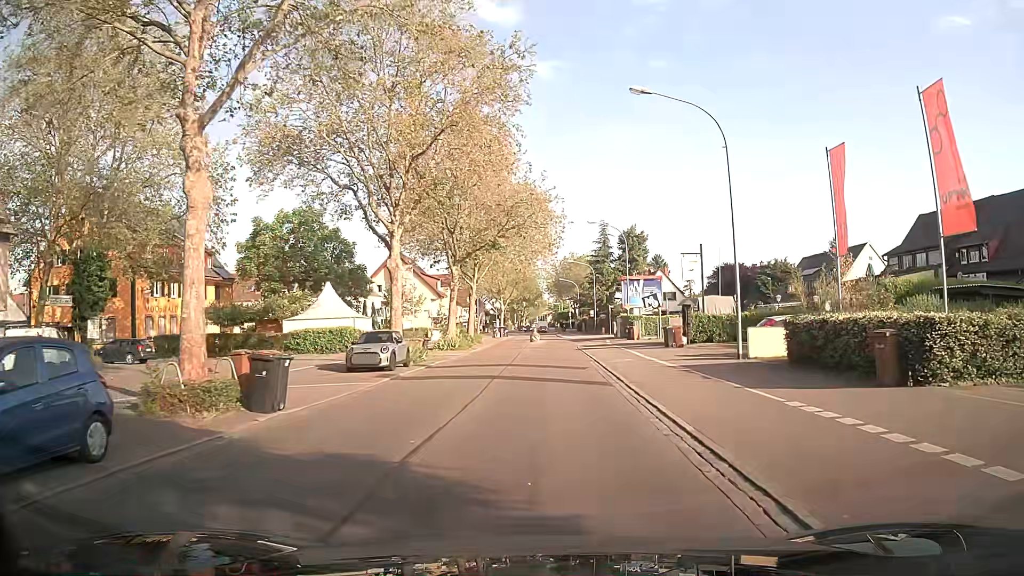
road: secondary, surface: asphalt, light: Day
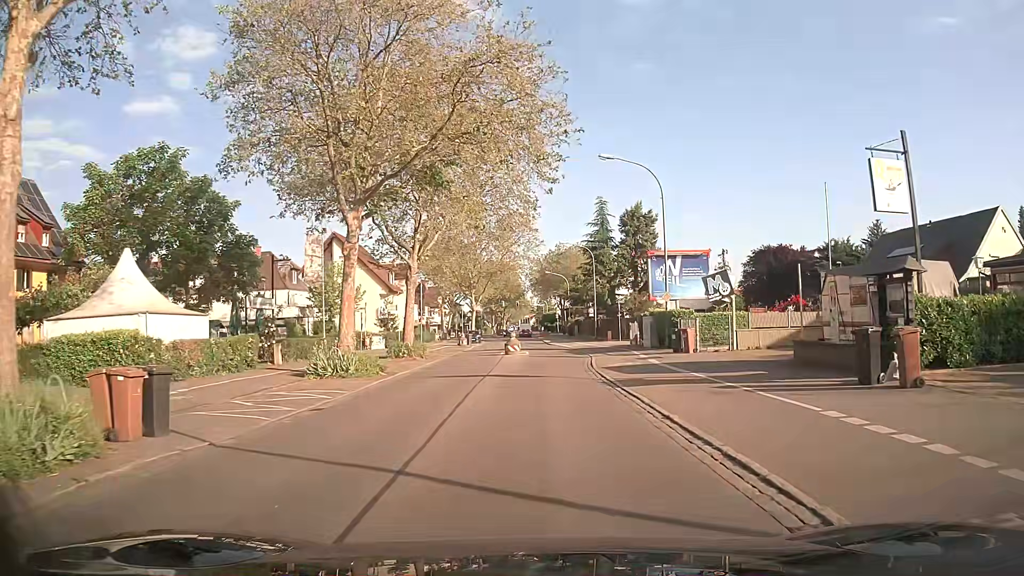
(-0.1, +22.7) m; +1°
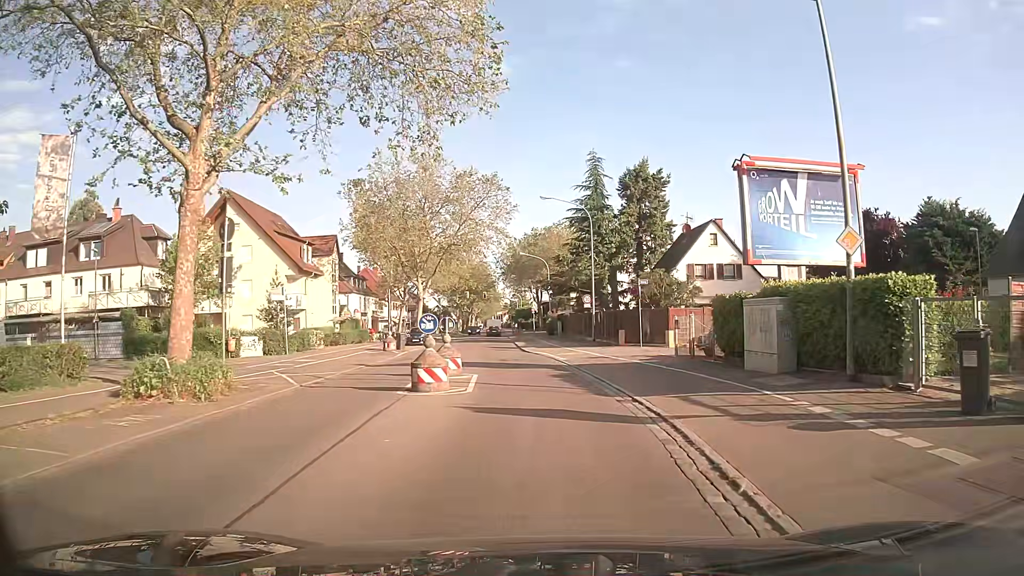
(+0.2, +22.4) m; +1°
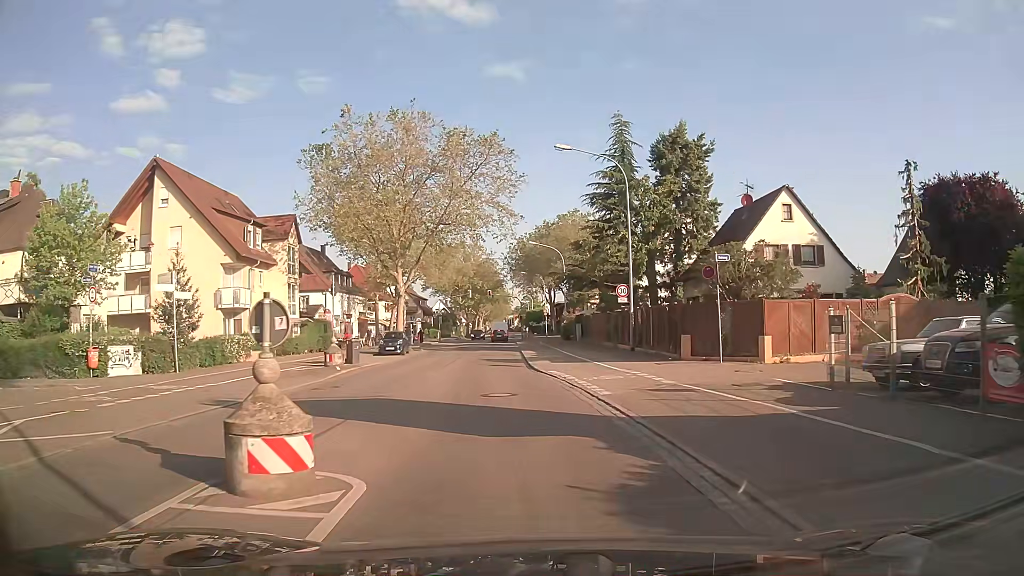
(+0.1, +13.3) m; 0°
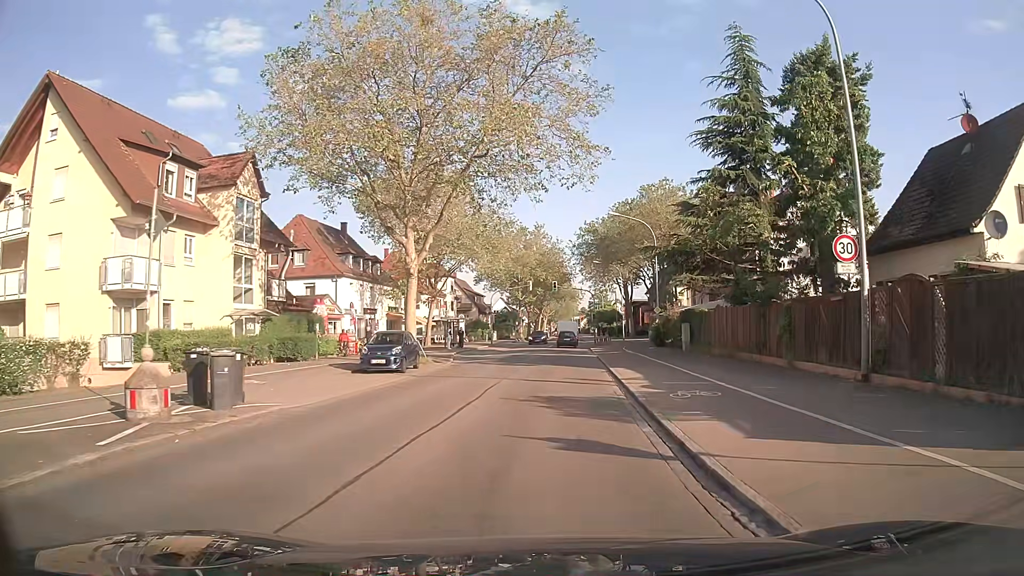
(-1.2, +17.7) m; -5°
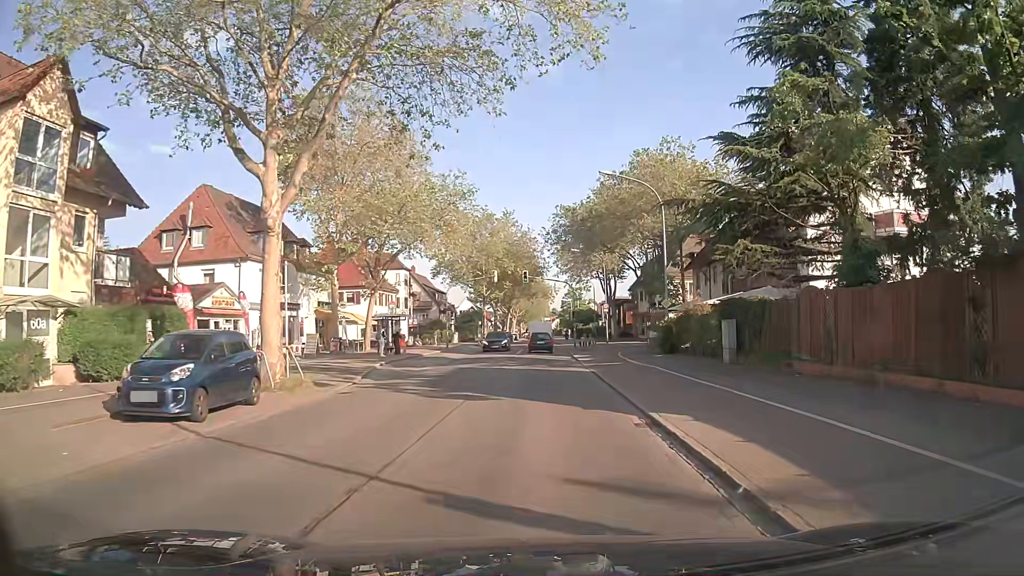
(+0.1, +13.4) m; +2°
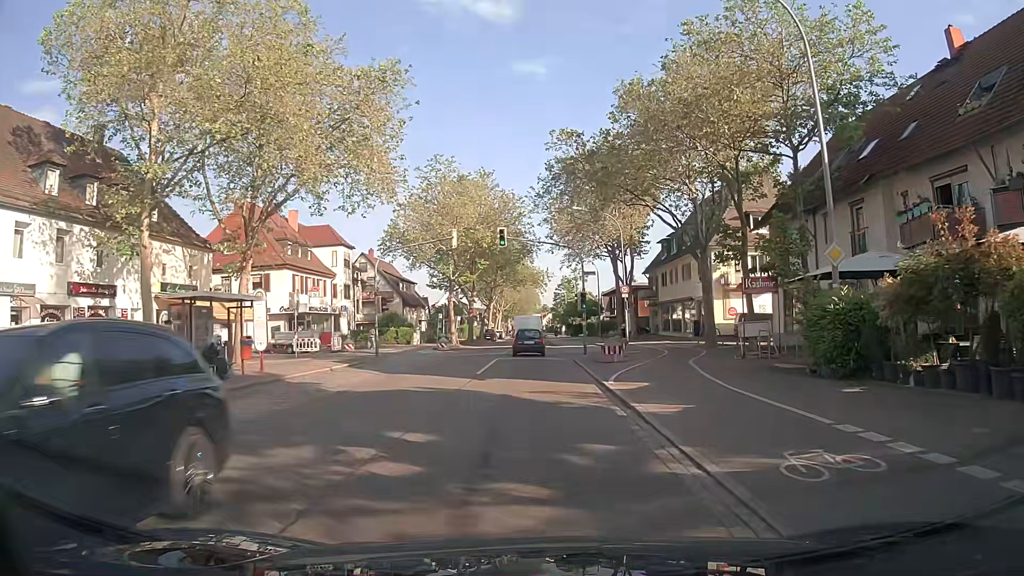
(+0.2, +22.0) m; 0°
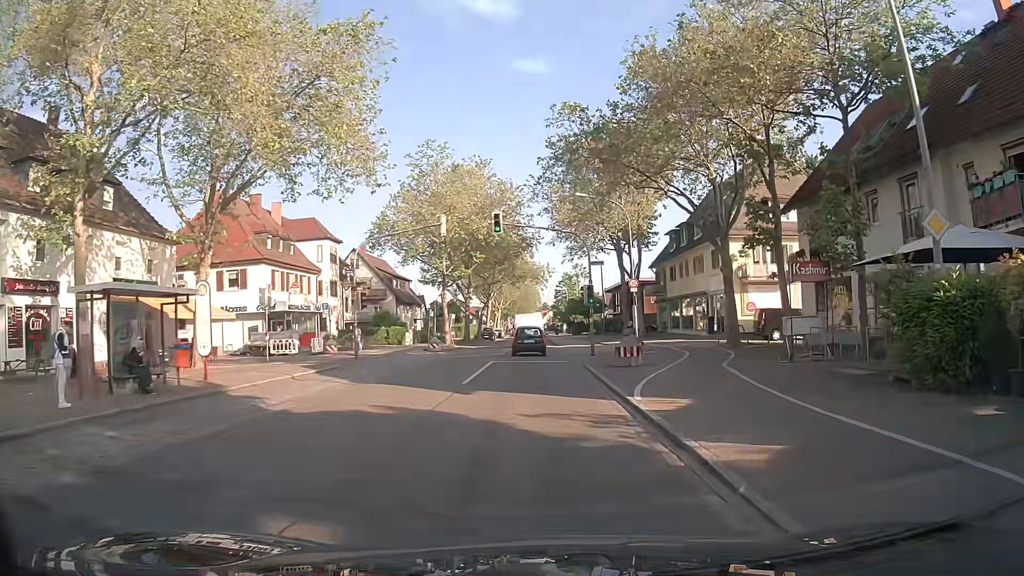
(0.0, +4.2) m; +1°
